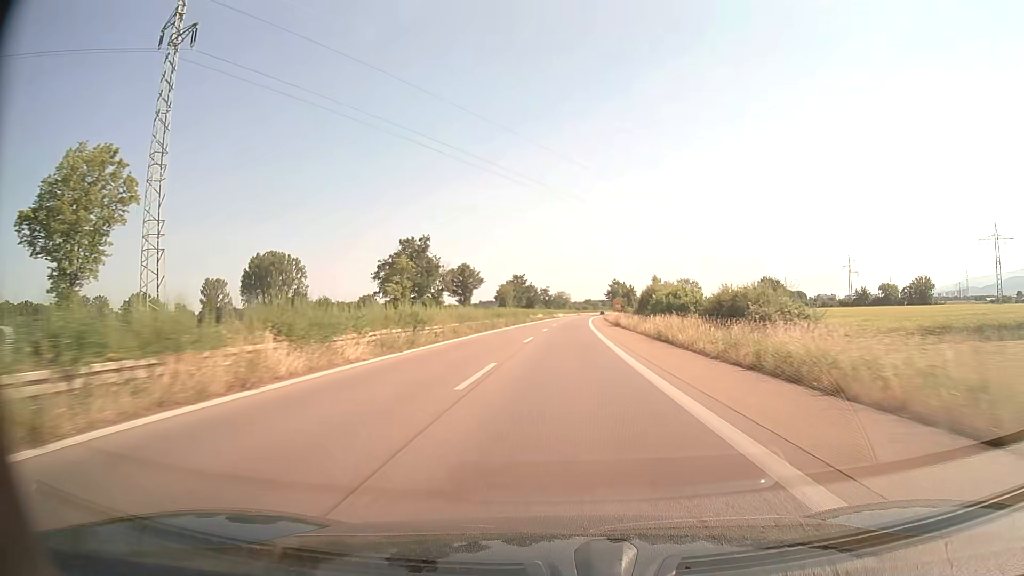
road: trunk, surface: asphalt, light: Day
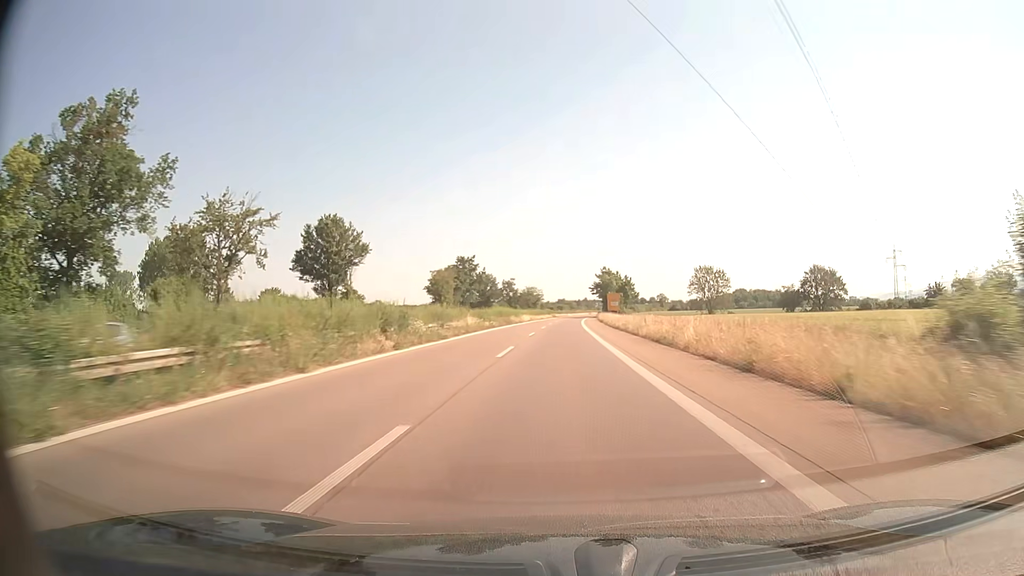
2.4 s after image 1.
(+1.3, +64.0) m; +2°
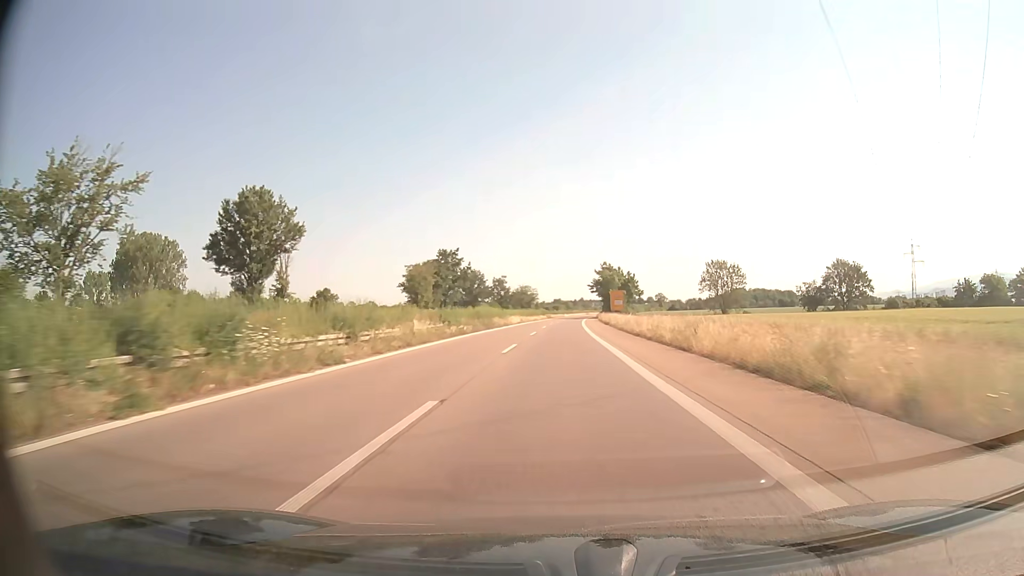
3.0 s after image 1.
(+0.1, +16.0) m; 0°
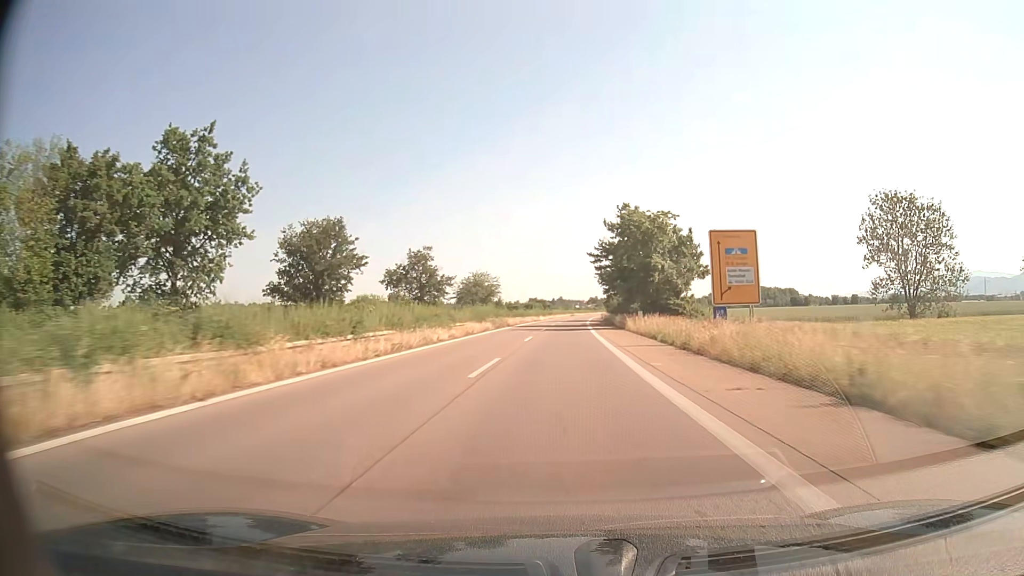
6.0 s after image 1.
(+1.3, +80.4) m; +2°
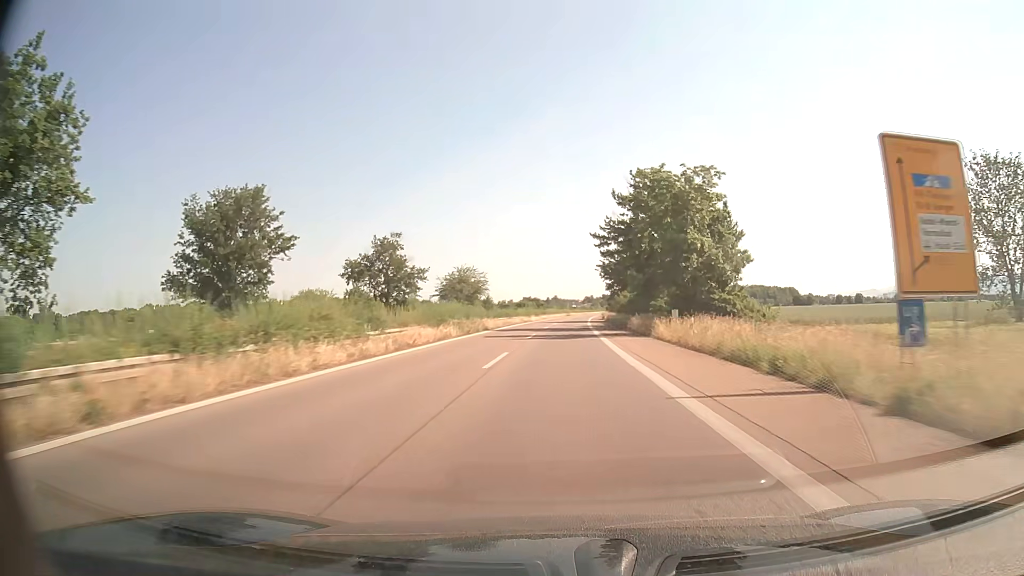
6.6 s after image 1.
(+0.1, +16.2) m; 0°
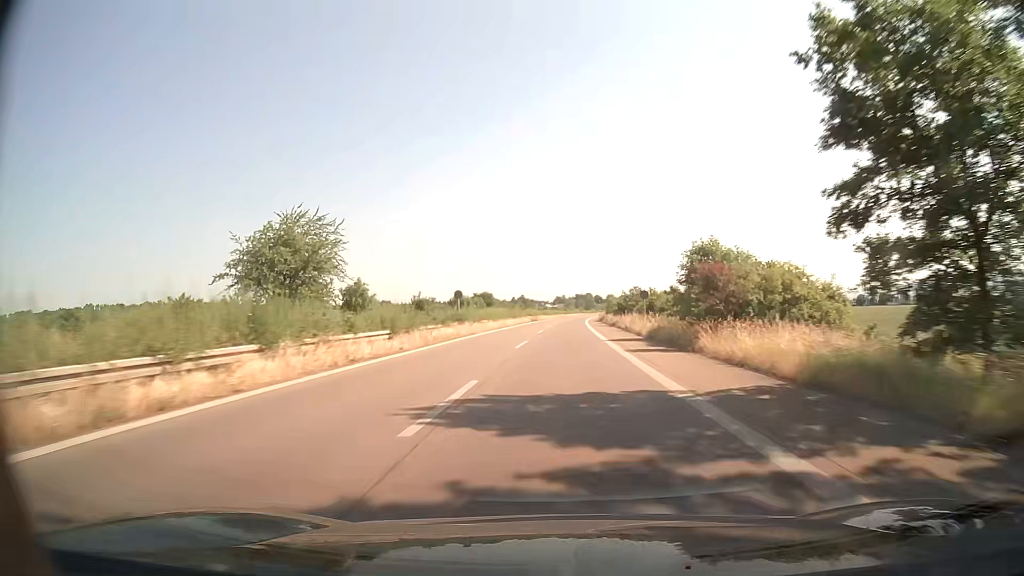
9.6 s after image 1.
(+1.7, +81.2) m; +3°
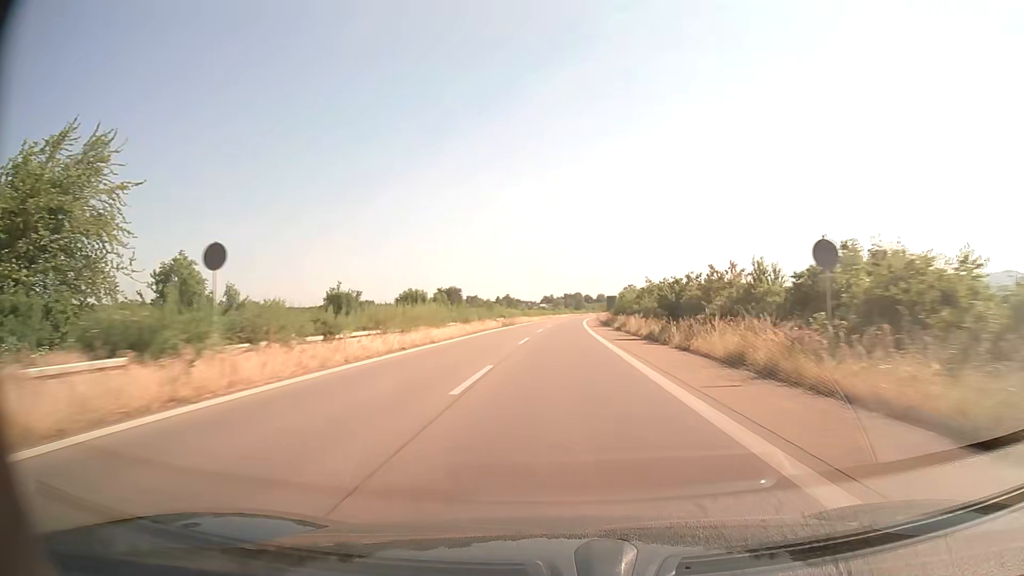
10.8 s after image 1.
(+0.3, +32.5) m; +1°
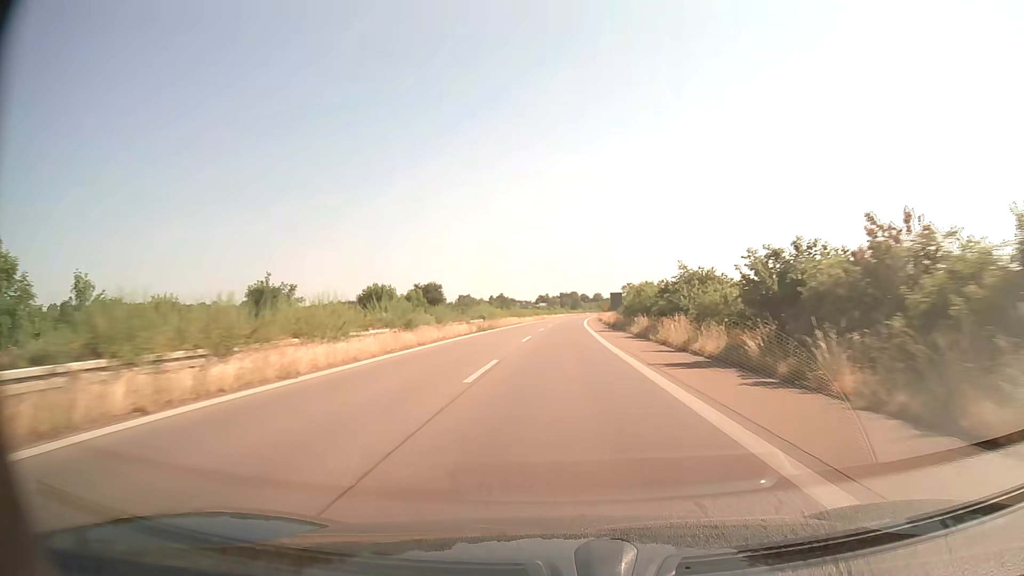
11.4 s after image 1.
(+0.1, +16.3) m; 0°
(0, +10) (0, +20) (0, +30) (0, +40) (+1, +50) (+1, +60) (+1, +70) (+1, +80) (+2, +90) (+2, +100) m
